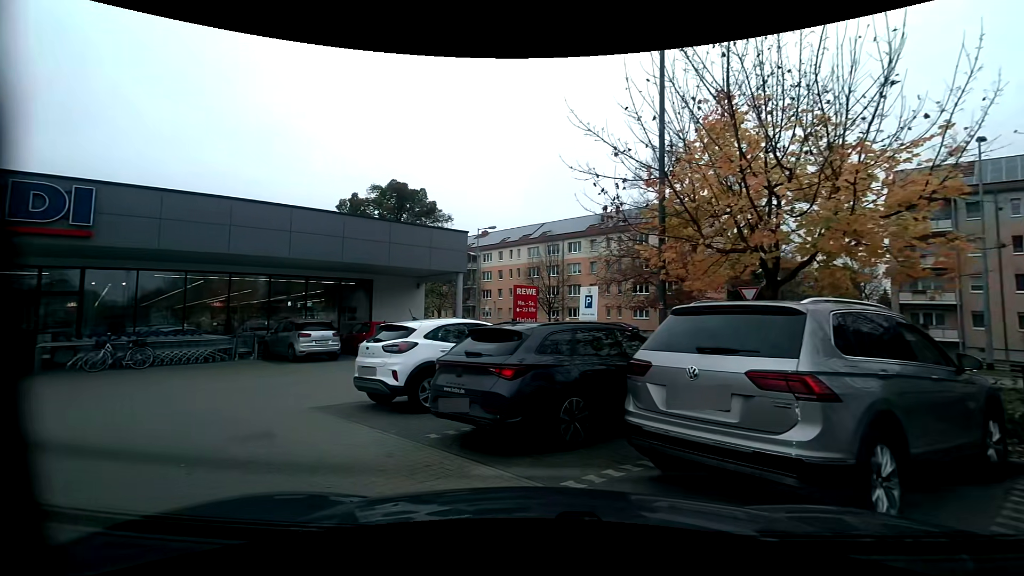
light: Day
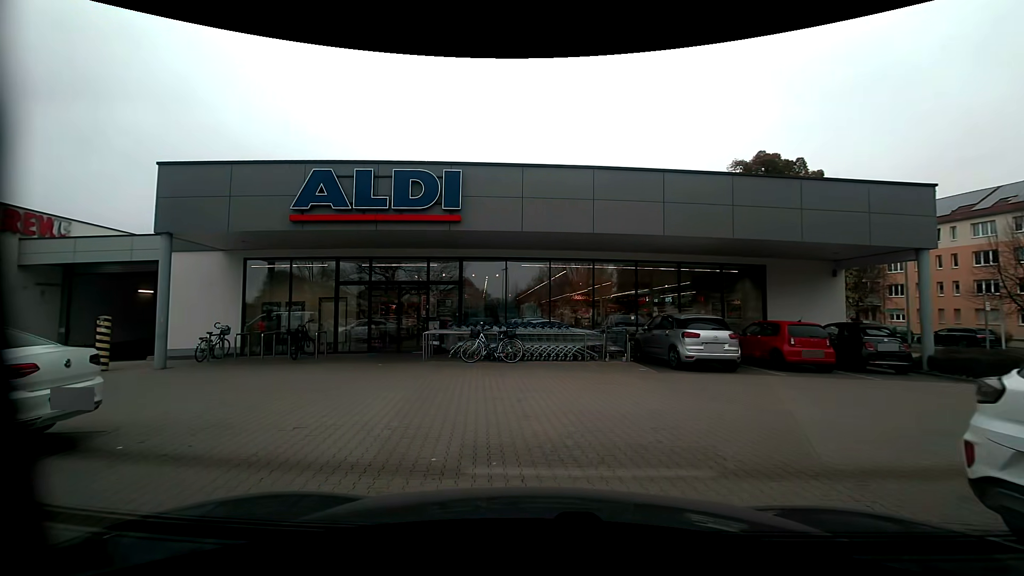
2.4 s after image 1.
(-2.0, +5.3) m; -35°
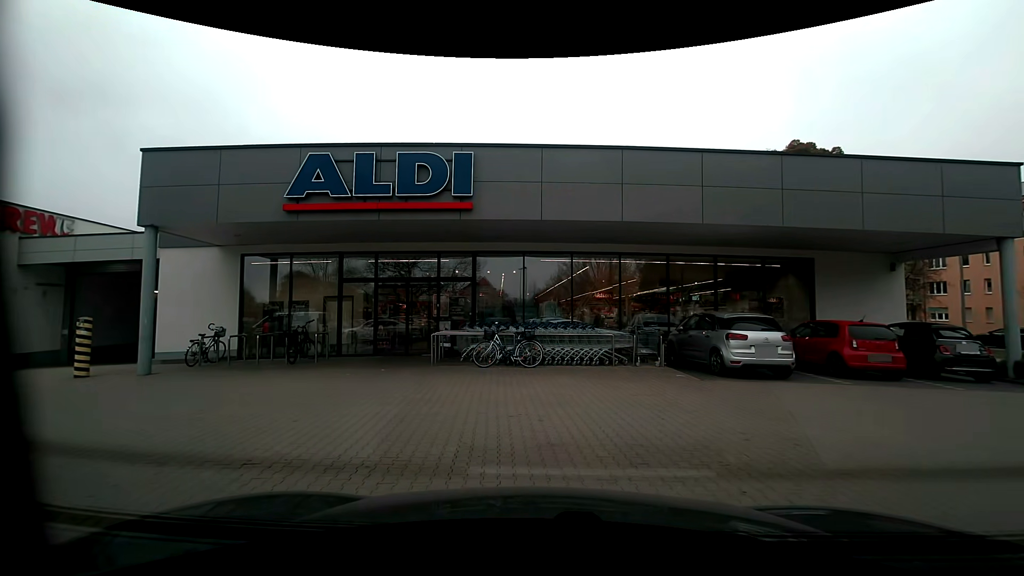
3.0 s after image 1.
(0.0, +1.6) m; -3°
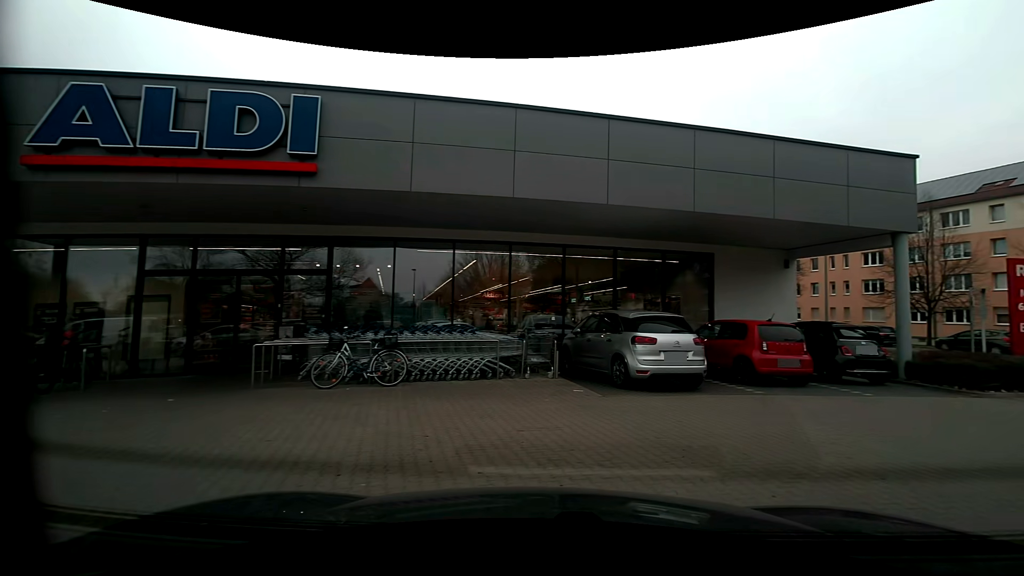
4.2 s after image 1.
(+0.3, +3.0) m; +14°
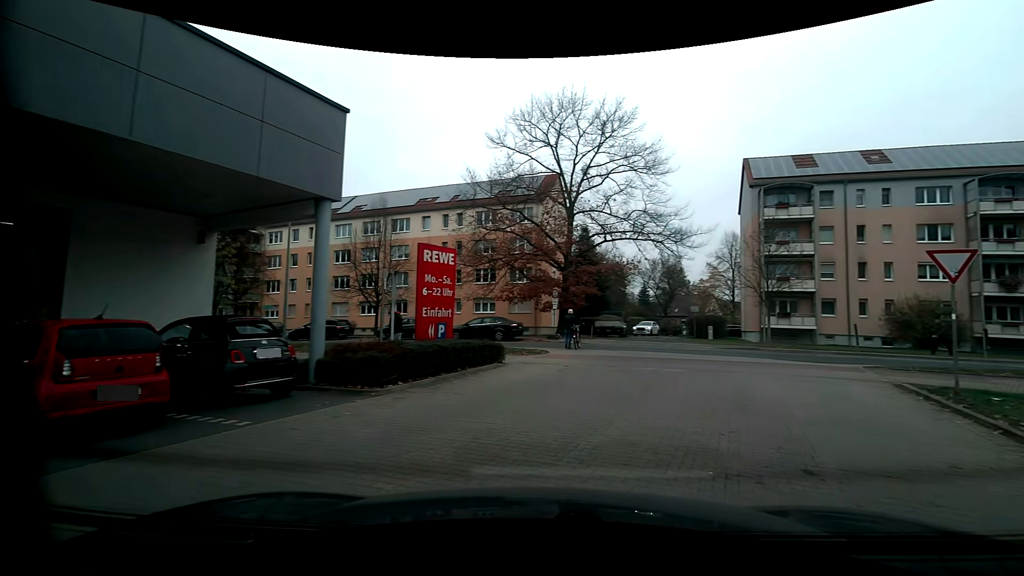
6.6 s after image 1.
(+2.5, +4.8) m; +55°
